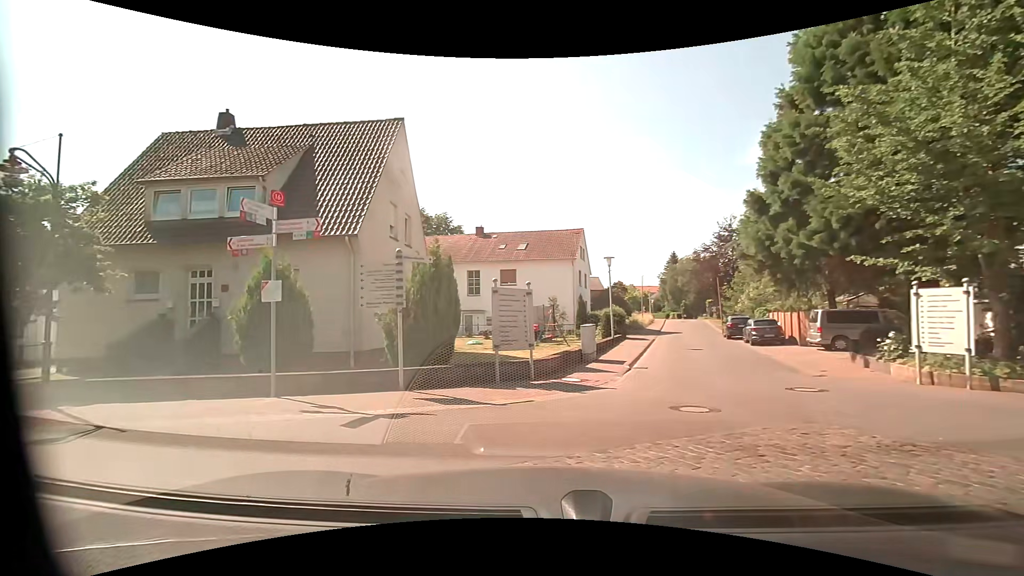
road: residential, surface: asphalt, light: Day
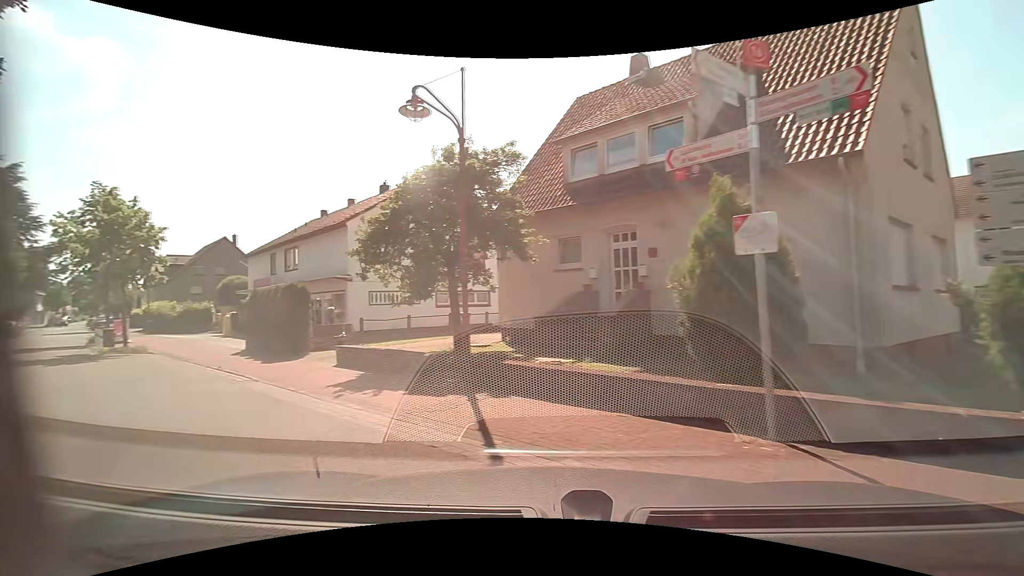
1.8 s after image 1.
(-2.0, +5.0) m; -45°
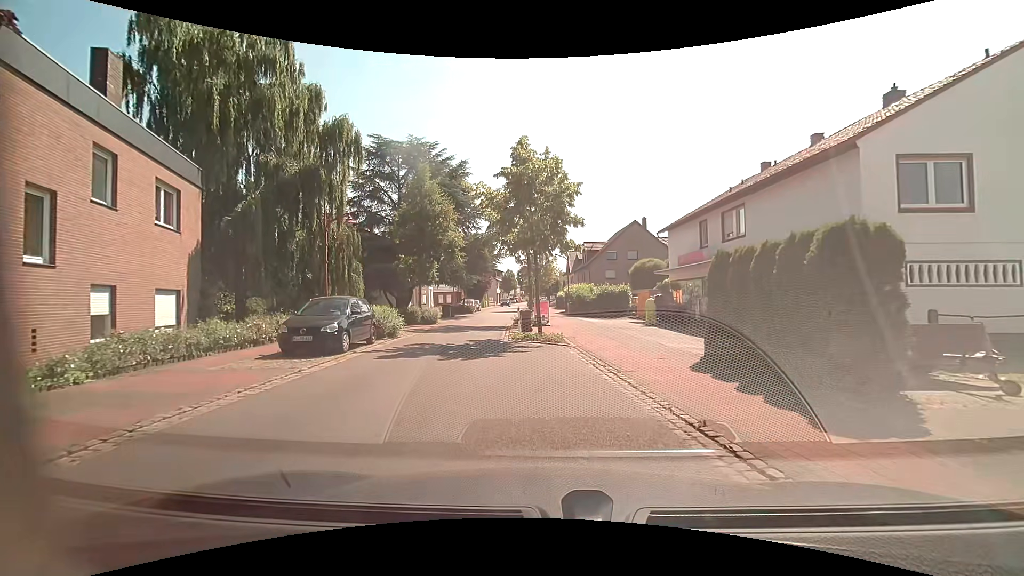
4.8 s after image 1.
(-5.3, +8.8) m; -45°
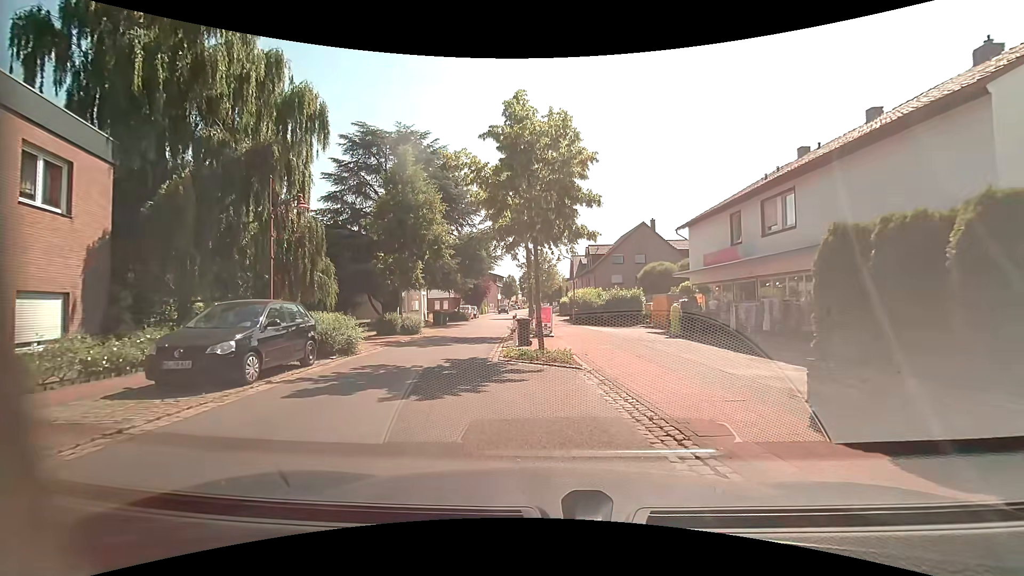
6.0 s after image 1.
(+0.1, +4.2) m; +1°
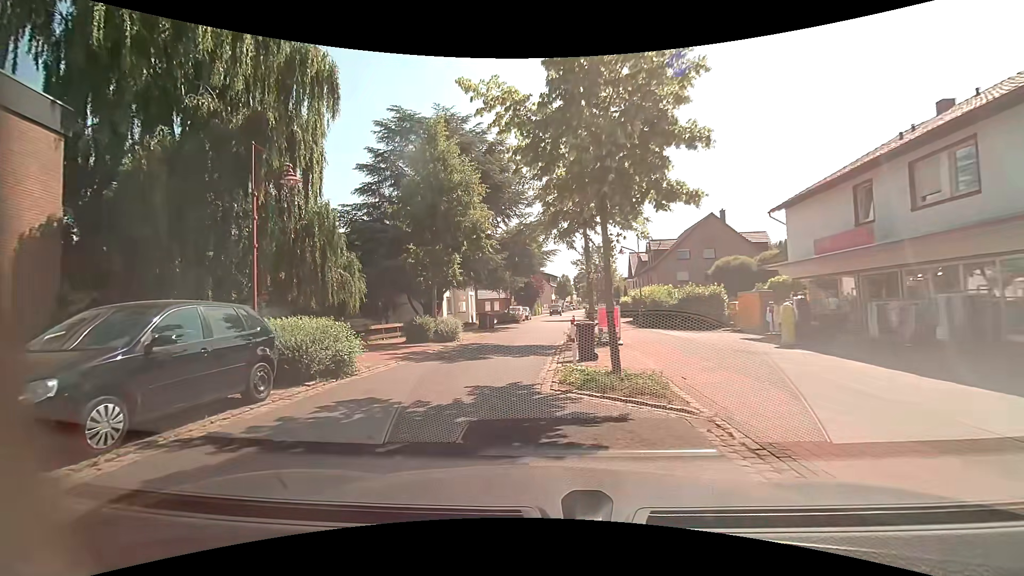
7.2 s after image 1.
(-0.1, +4.4) m; -6°
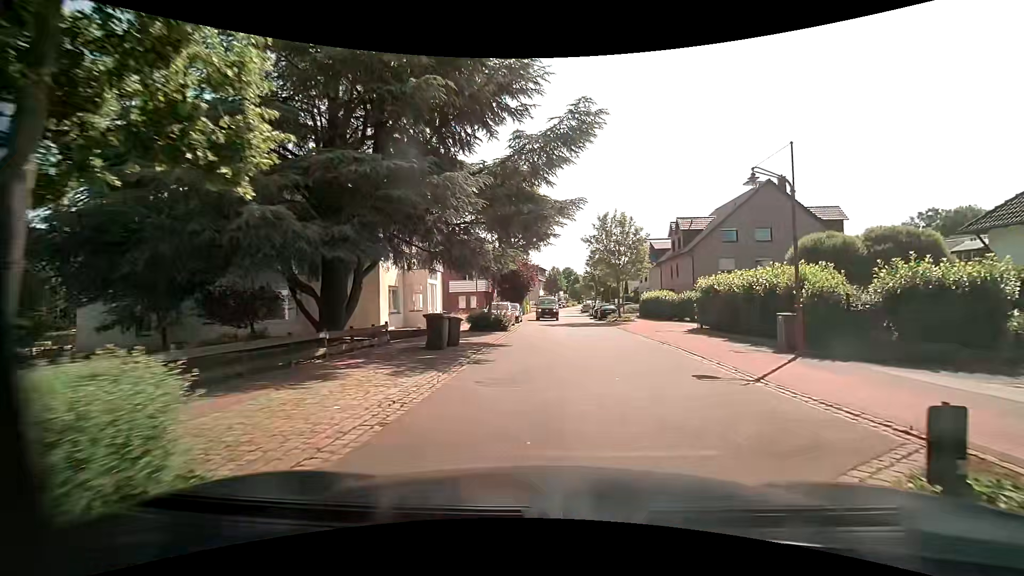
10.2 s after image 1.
(-1.6, +17.4) m; +2°
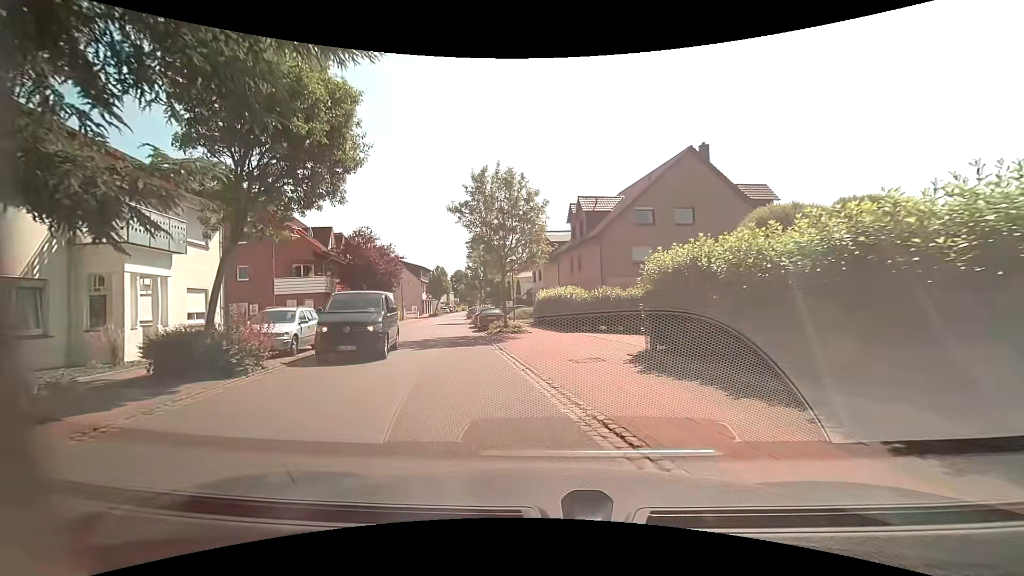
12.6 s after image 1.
(+1.9, +13.3) m; +12°
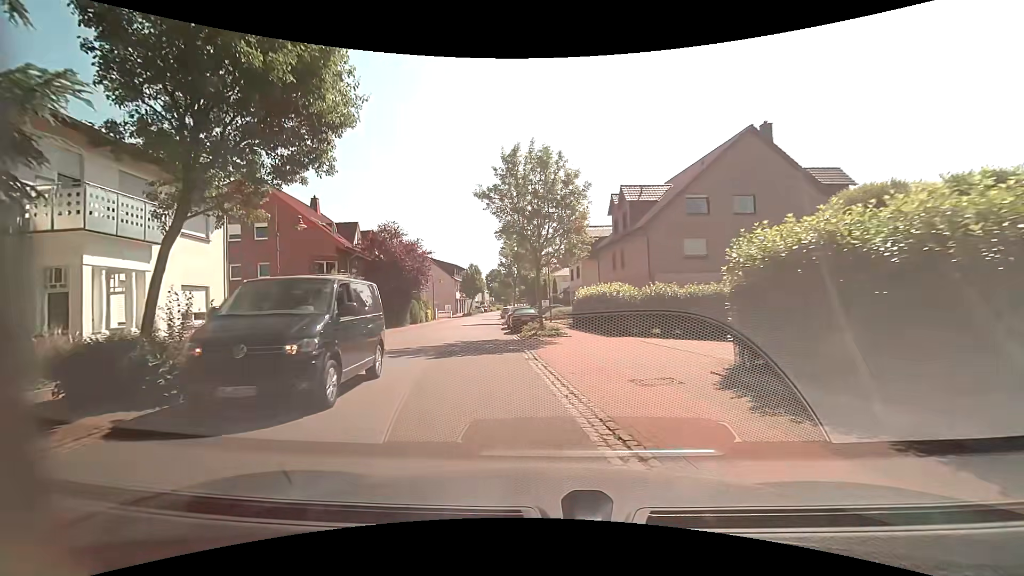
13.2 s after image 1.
(-0.1, +3.2) m; -5°
